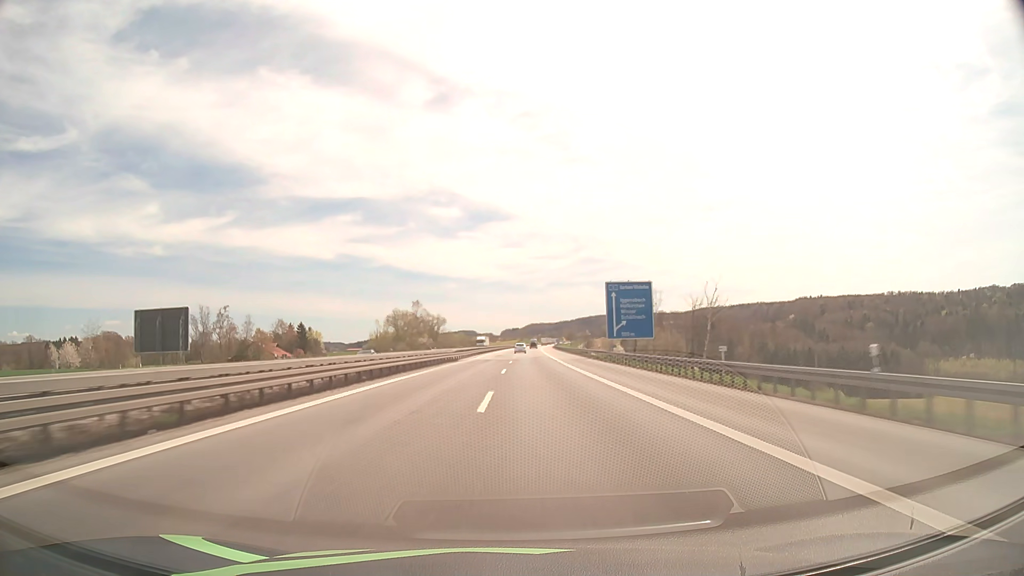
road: motorway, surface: asphalt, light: Day
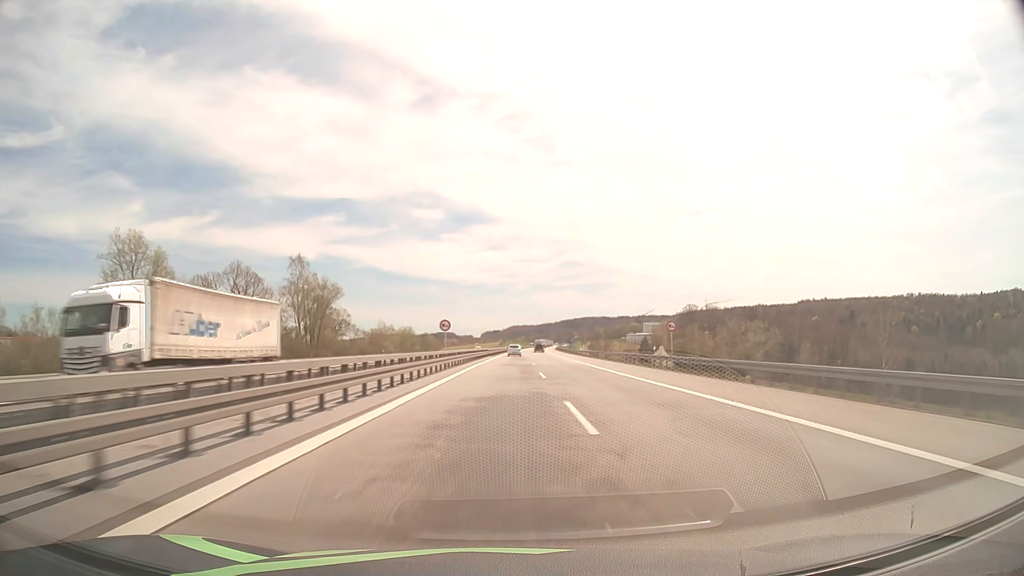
(+1.1, +113.1) m; +1°
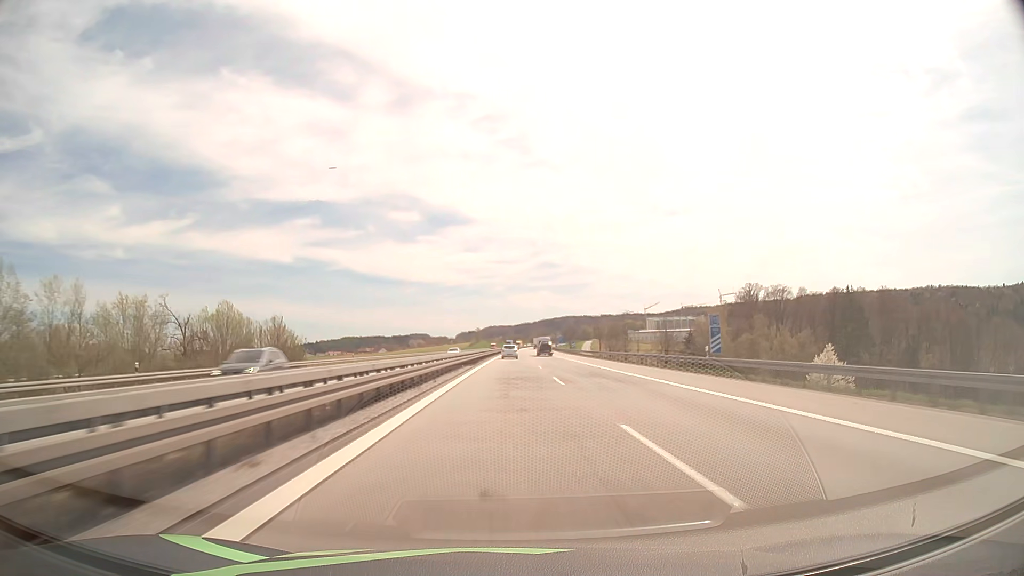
(+2.1, +112.4) m; +2°
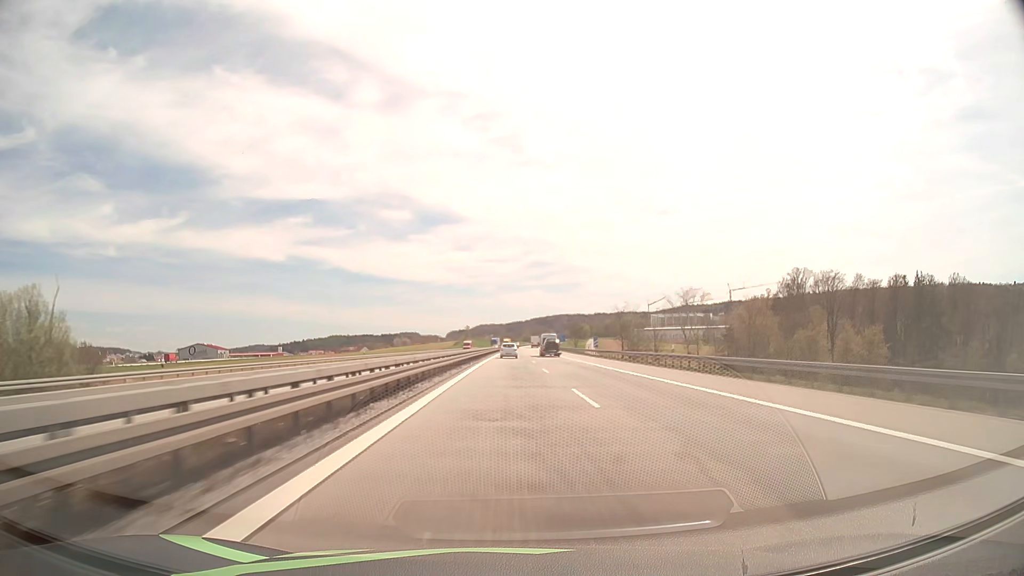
(+0.3, +44.8) m; +1°
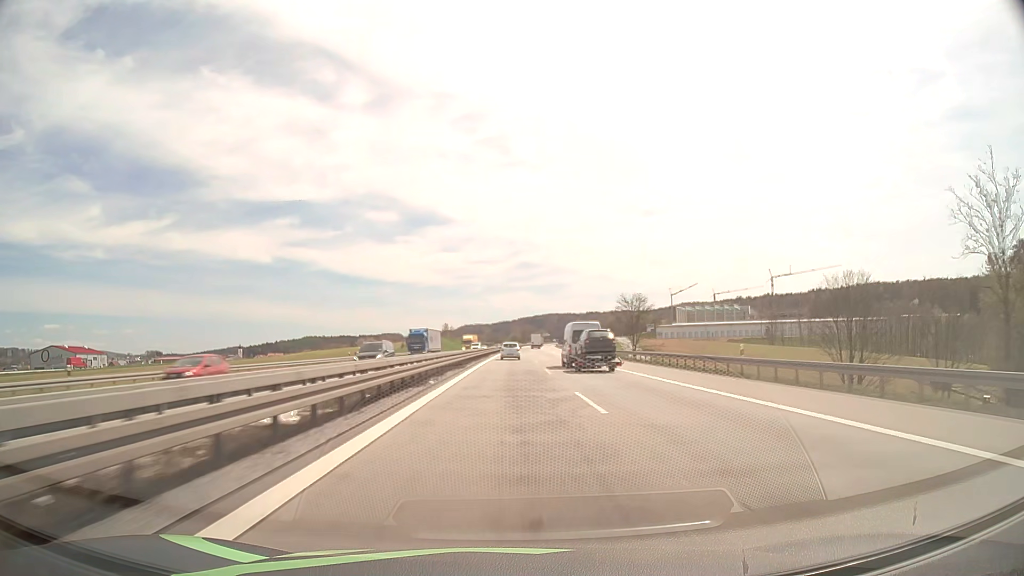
(+1.4, +108.6) m; +1°
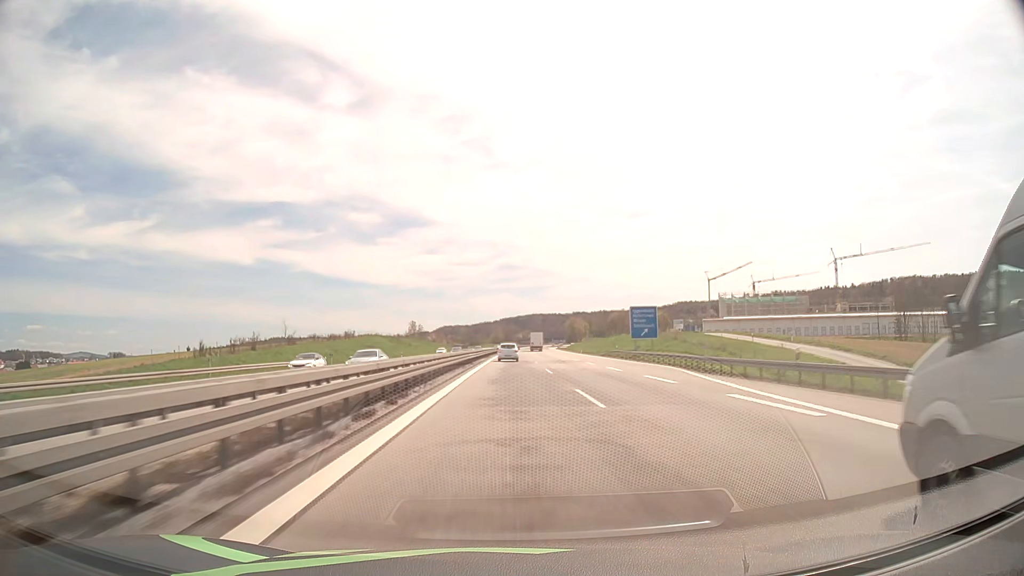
(+1.3, +106.2) m; +2°
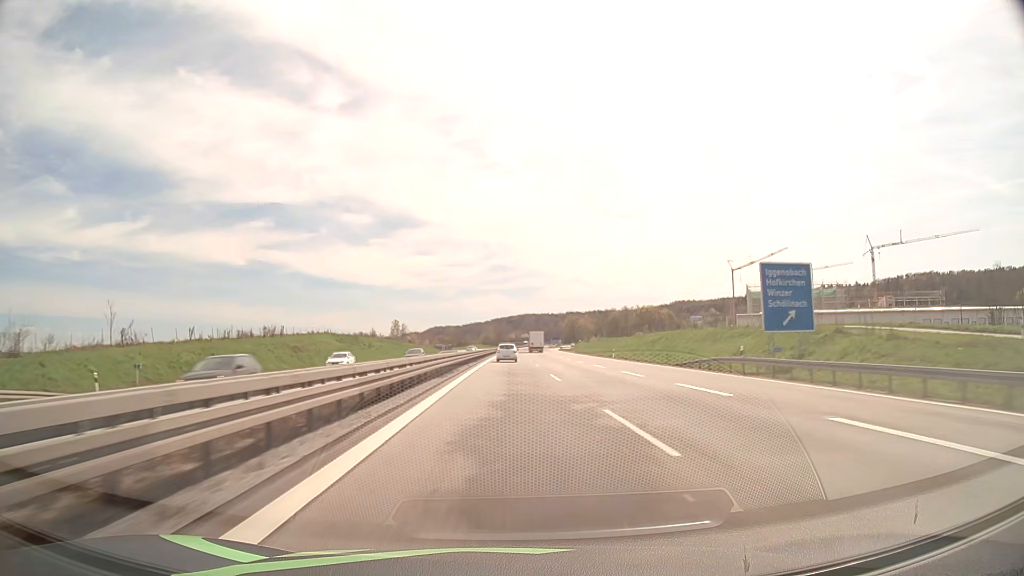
(+0.2, +42.3) m; +1°
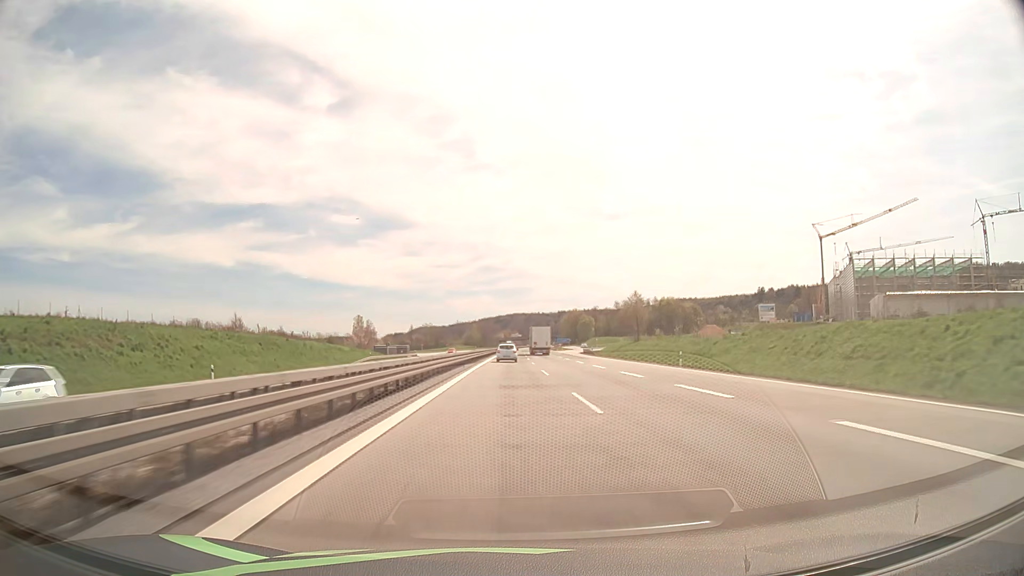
(+0.7, +84.3) m; +1°
(0, +10) (0, +20) (0, +30) (0, +40) (0, +50) (0, +60) (0, +70) (+1, +80) (+1, +90) (+1, +100) m
